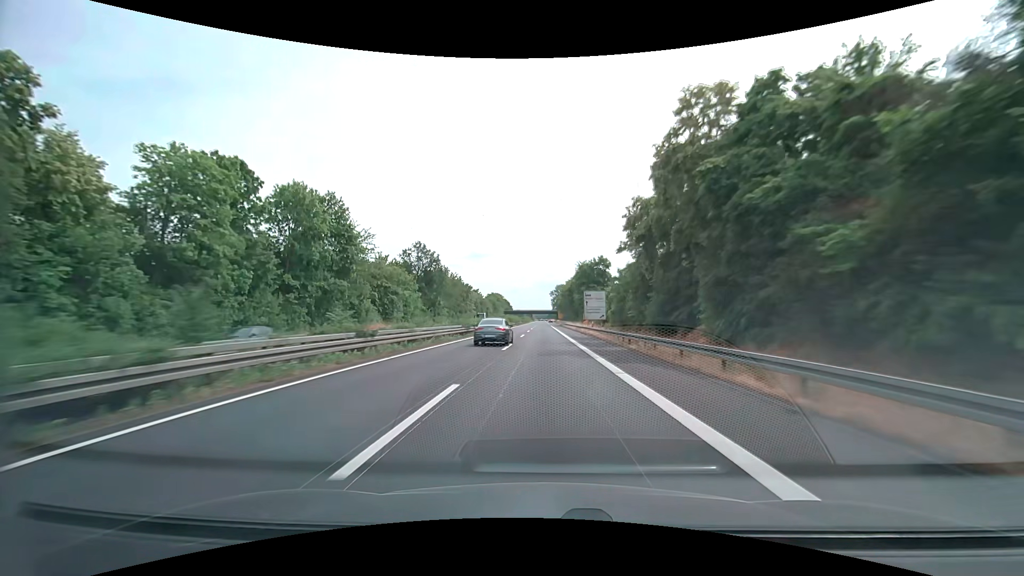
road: trunk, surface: asphalt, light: Day
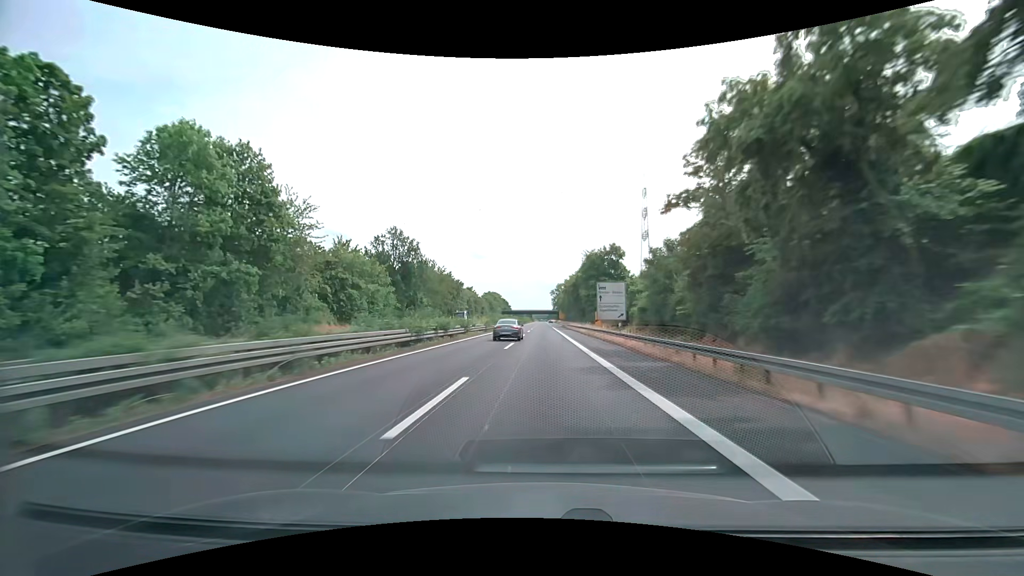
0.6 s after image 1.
(0.0, +16.6) m; 0°
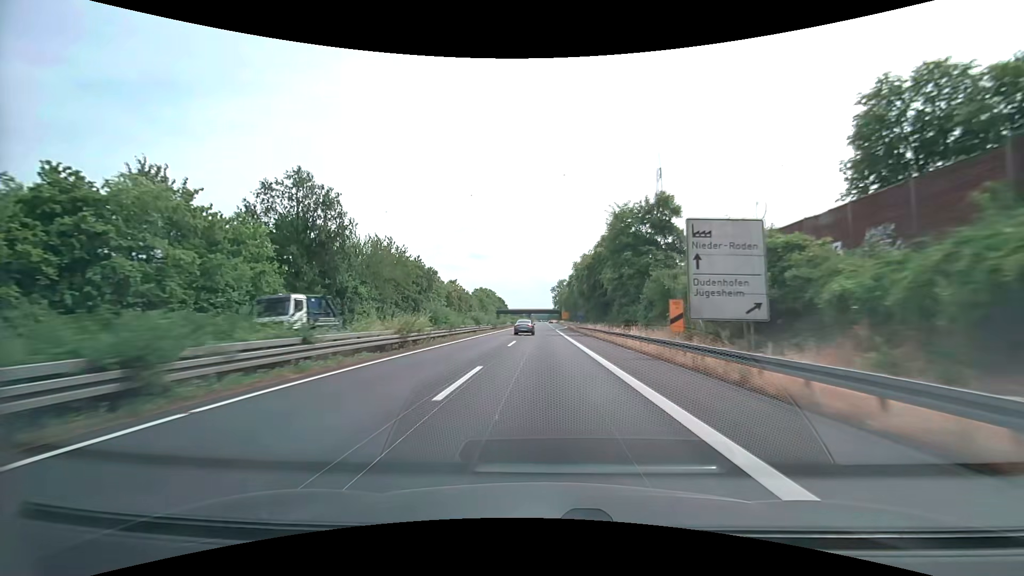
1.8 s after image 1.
(0.0, +33.2) m; 0°
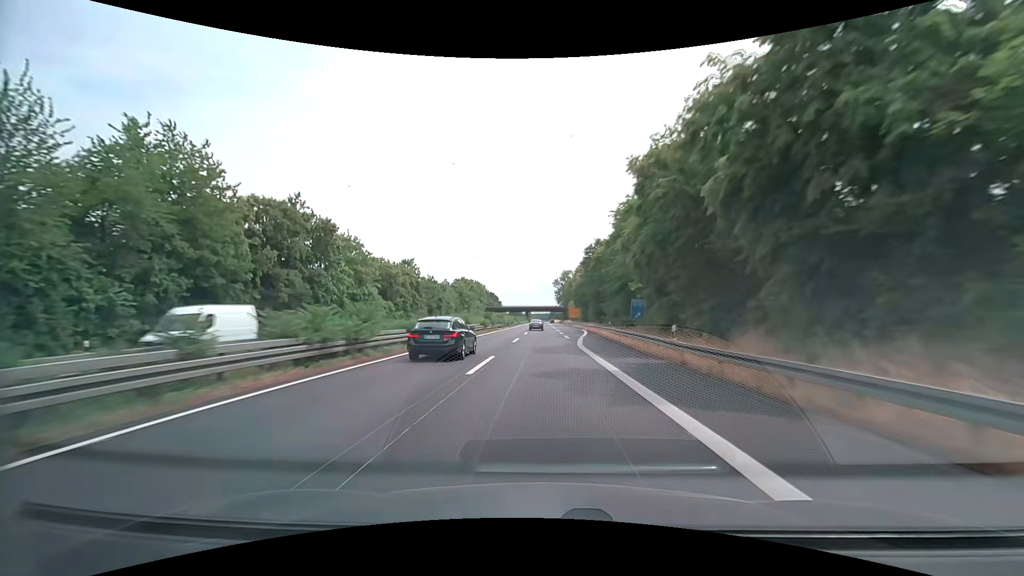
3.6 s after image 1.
(-0.1, +49.8) m; 0°
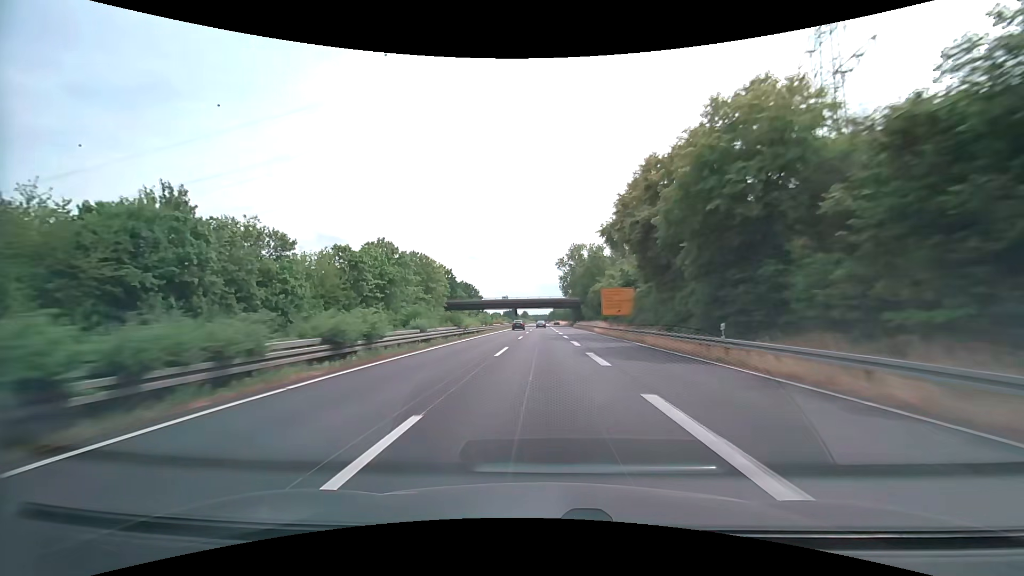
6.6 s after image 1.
(-0.3, +83.0) m; 0°
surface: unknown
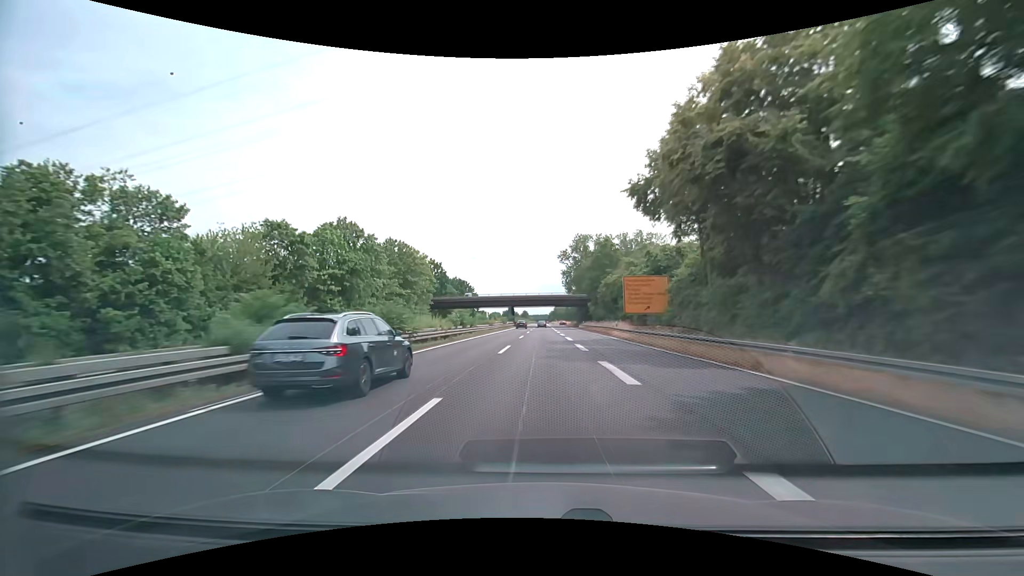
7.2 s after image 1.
(0.0, +16.6) m; 0°
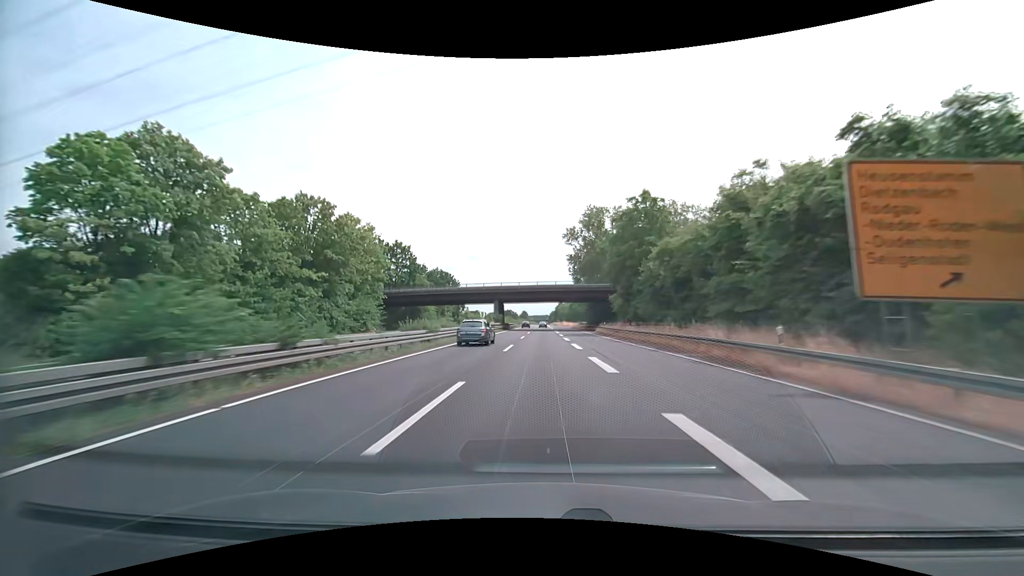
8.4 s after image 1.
(0.0, +33.2) m; 0°
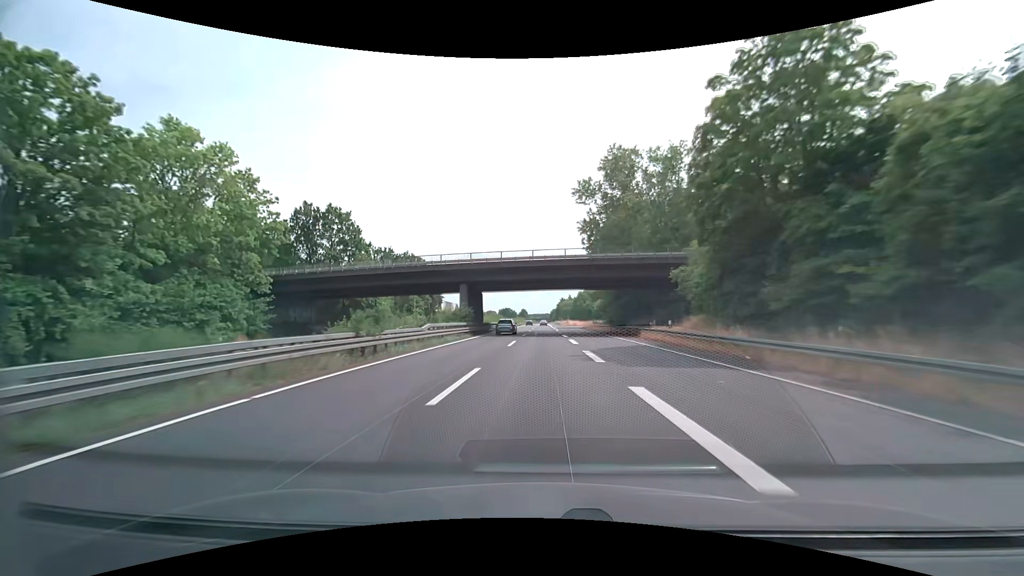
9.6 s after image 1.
(0.0, +33.2) m; 0°
(0, +10) (0, +20) (0, +30) (0, +40) (0, +50) (0, +60) (0, +70) (0, +80) (0, +90) (0, +100) m
